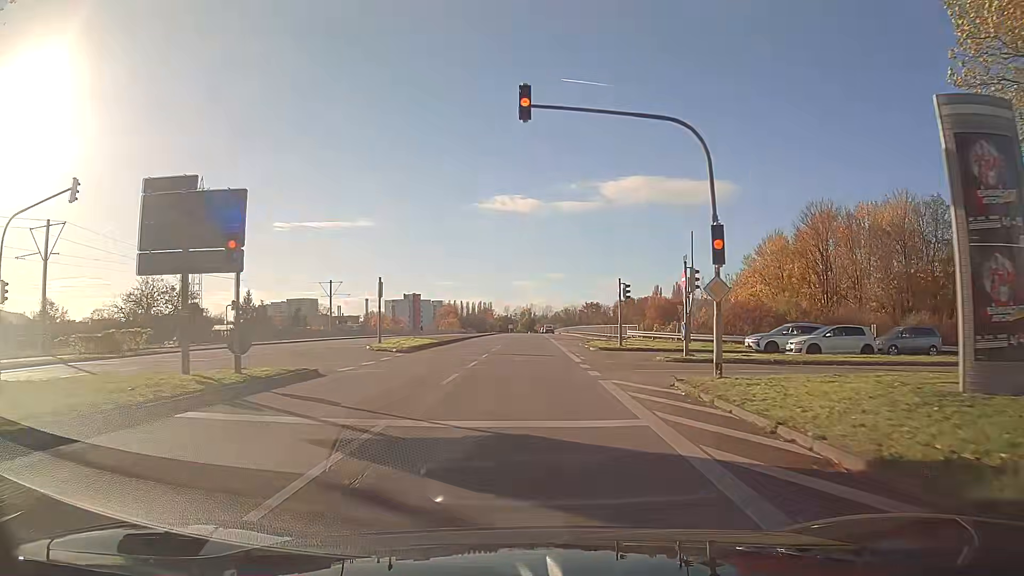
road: secondary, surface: asphalt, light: Day
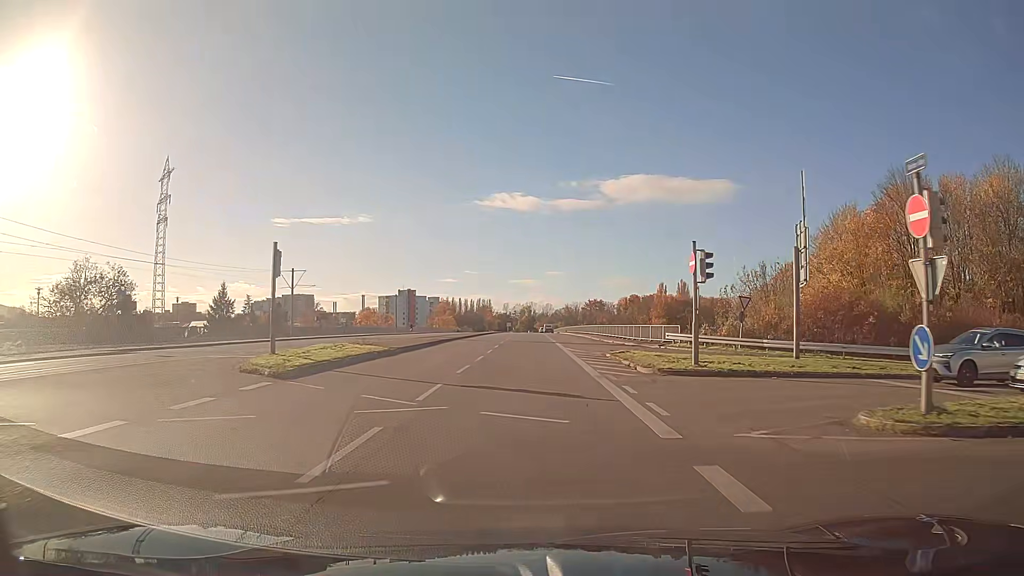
(0.0, +15.1) m; 0°
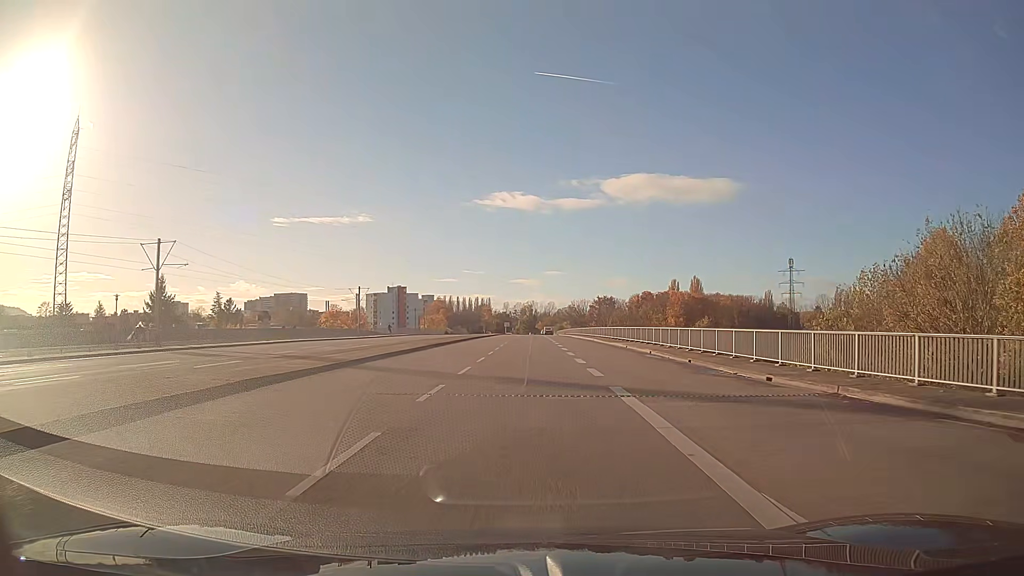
(0.0, +30.2) m; 0°
(0, +10) (0, +20) (0, +30) (0, +40) (0, +50) (0, +60) (0, +70) (0, +80) (0, +90) (0, +100) m
